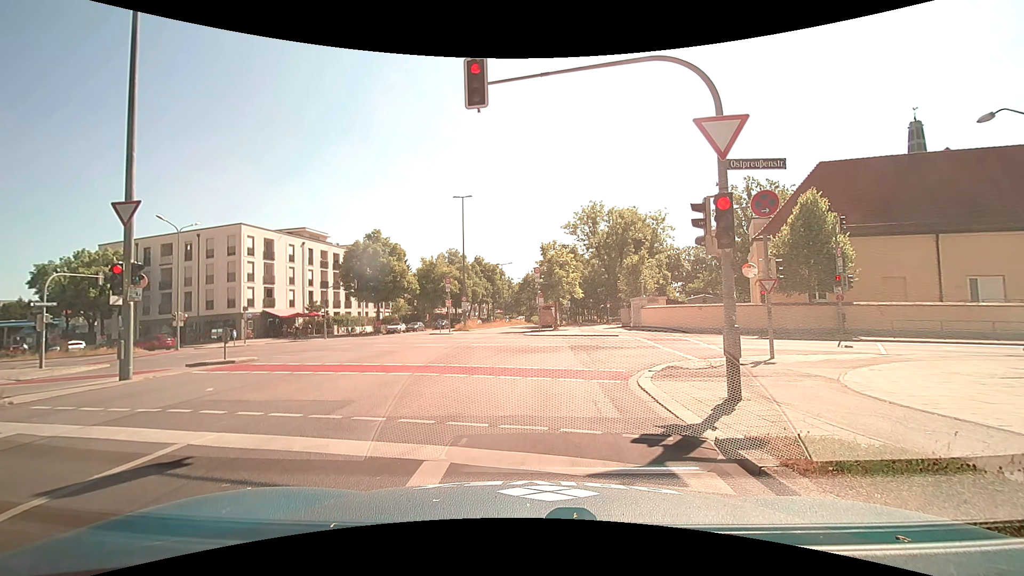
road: secondary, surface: asphalt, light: Day
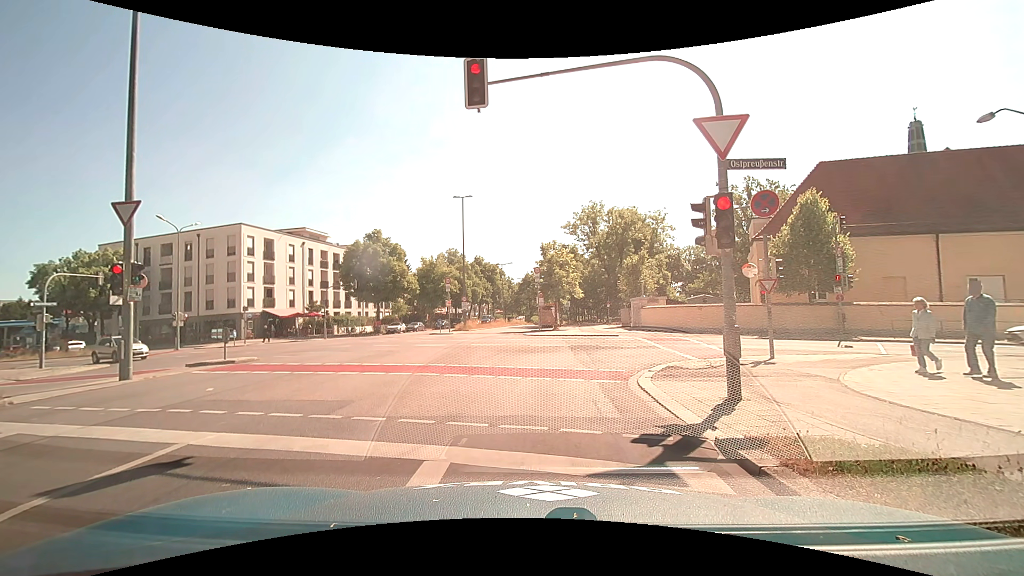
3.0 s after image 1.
(0.0, 0.0) m; 0°
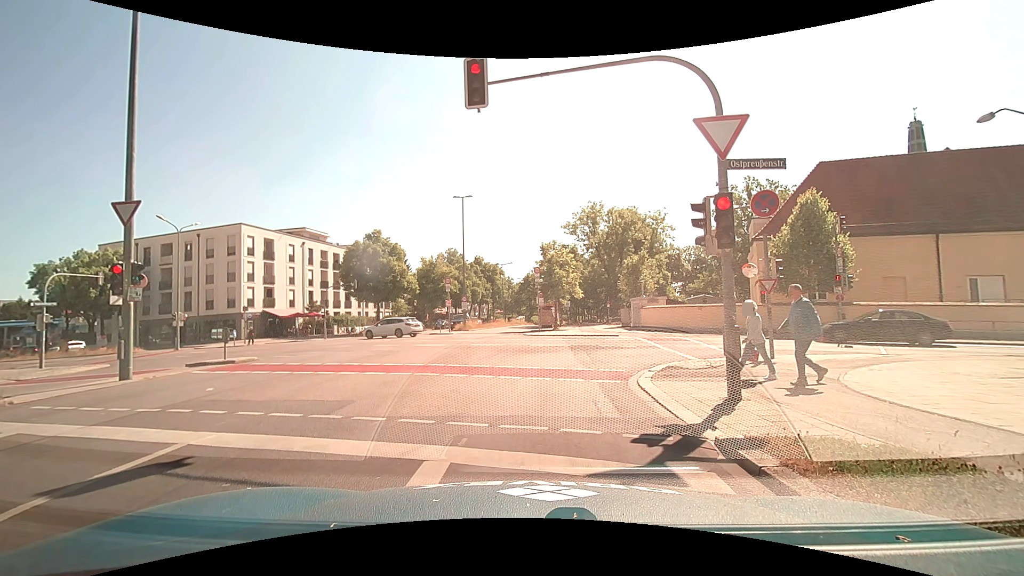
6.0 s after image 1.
(0.0, 0.0) m; 0°
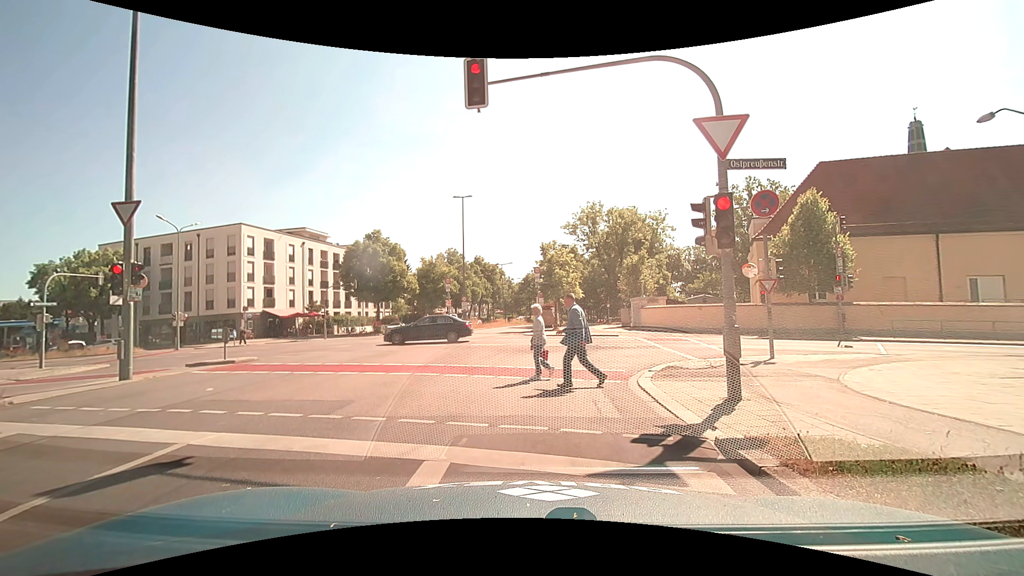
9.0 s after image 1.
(0.0, 0.0) m; 0°
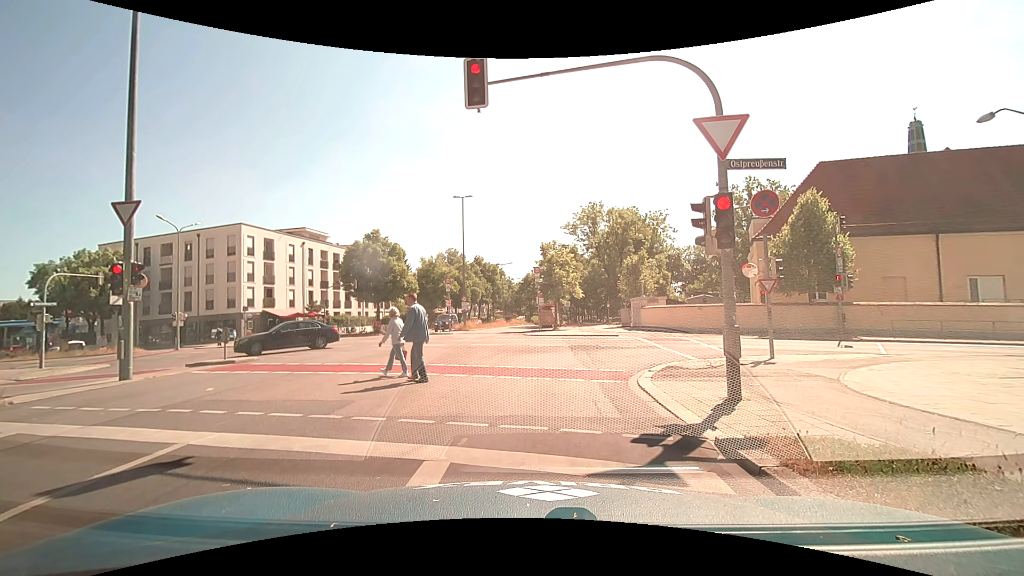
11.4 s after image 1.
(0.0, 0.0) m; 0°
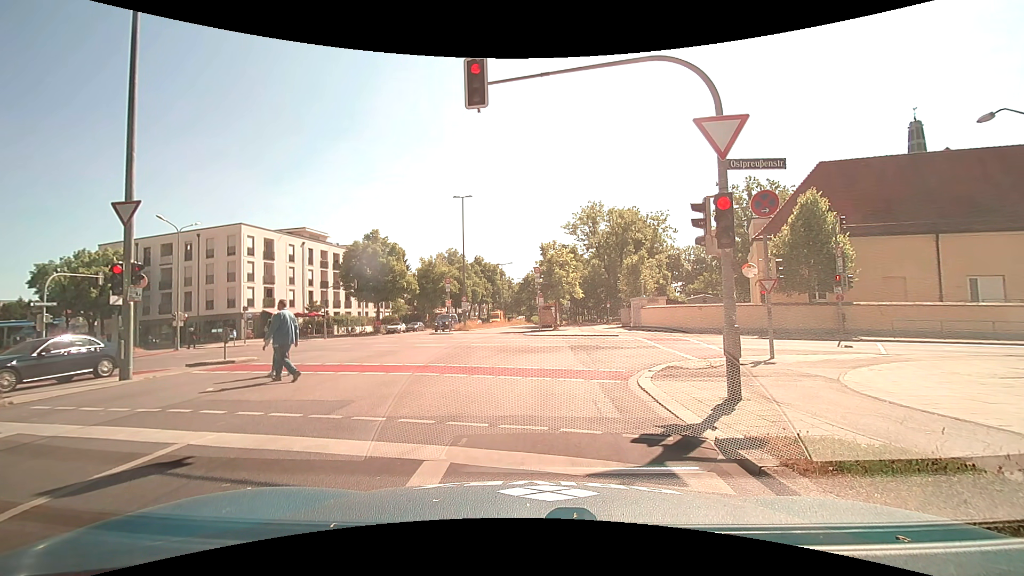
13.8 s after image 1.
(0.0, 0.0) m; 0°
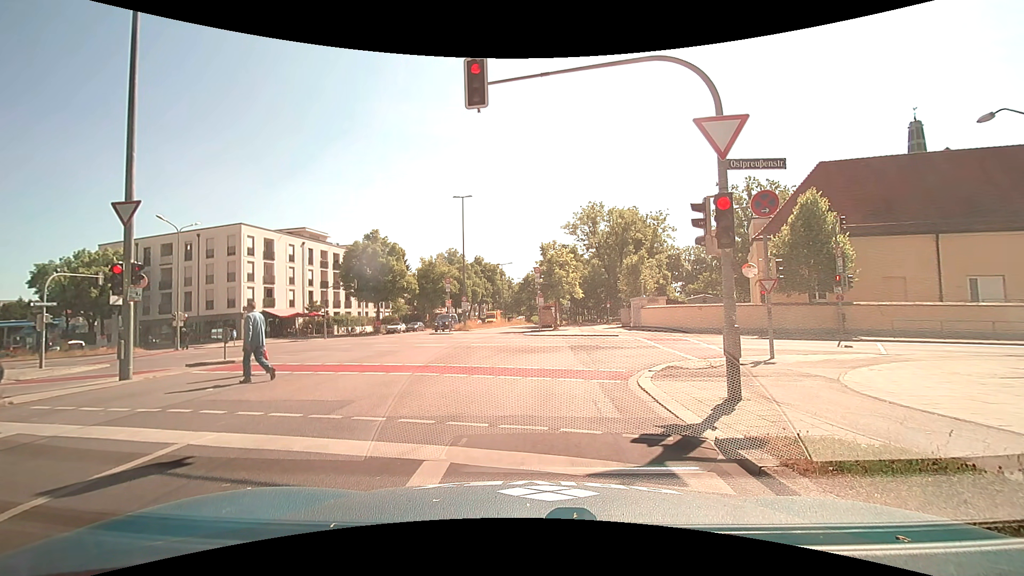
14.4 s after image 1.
(0.0, 0.0) m; 0°
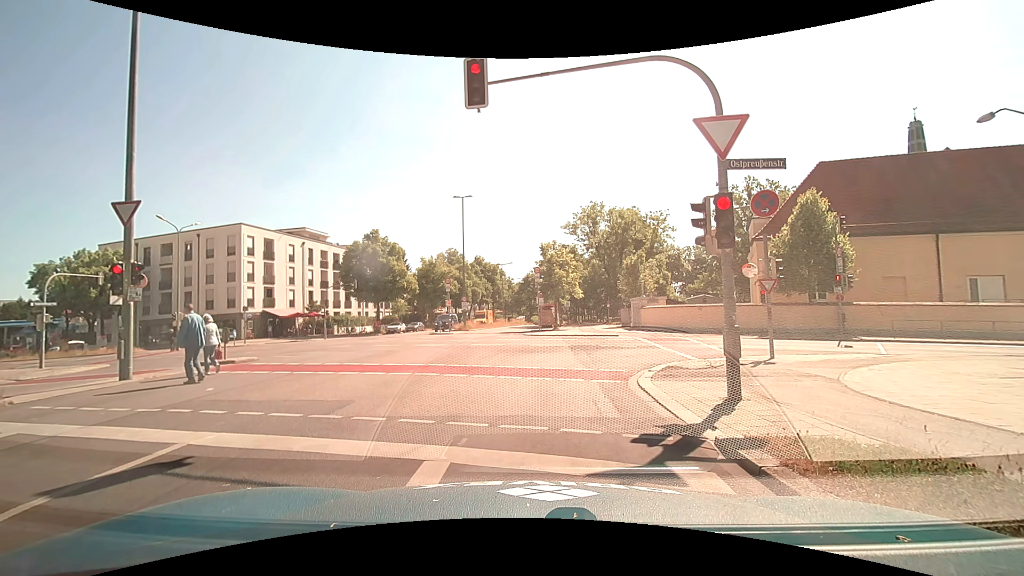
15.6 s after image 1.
(0.0, 0.0) m; 0°
(0, +10) (+2, +20) (+11, +23) (+20, +20) (+30, +17) (+39, +14) (+49, +11) (+59, +9) (+68, +6) (+78, +3) m
